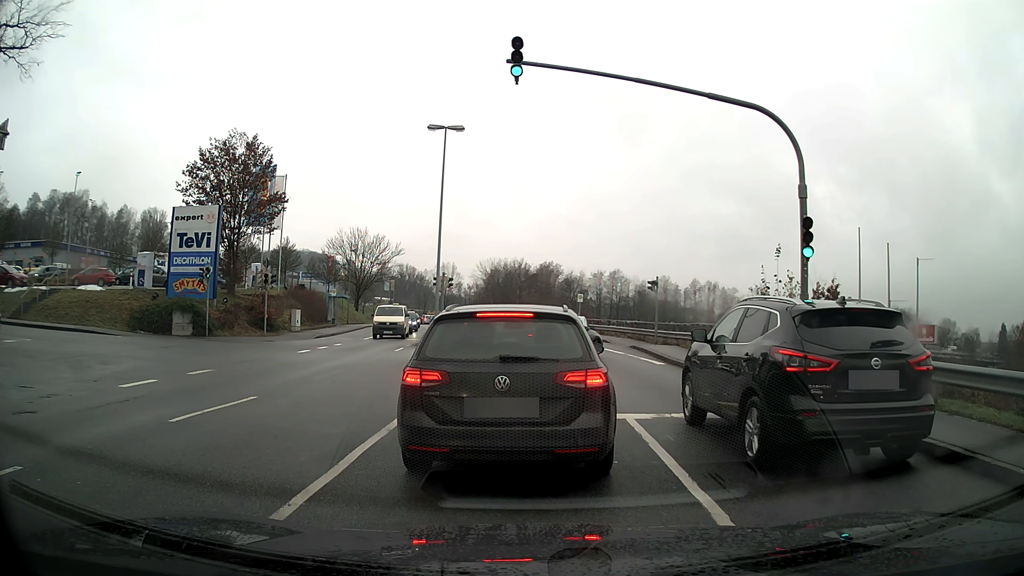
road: tertiary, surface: asphalt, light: Day
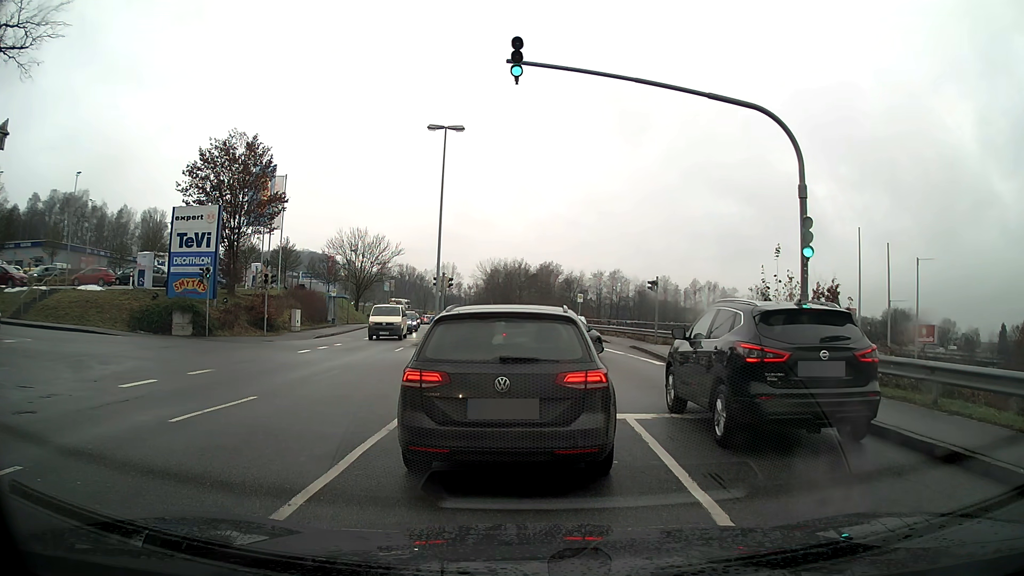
(0.0, 0.0) m; 0°
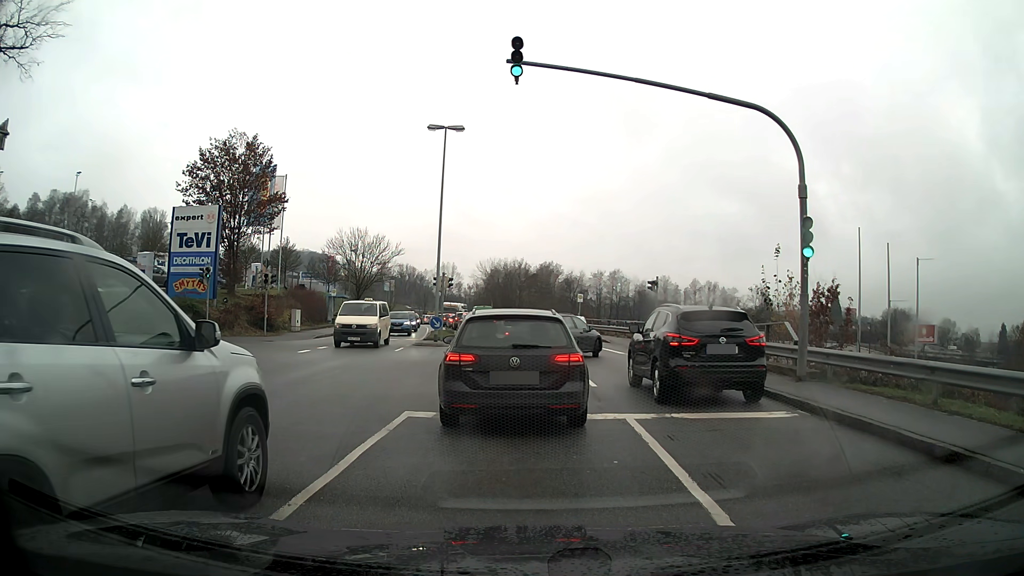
(0.0, 0.0) m; 0°
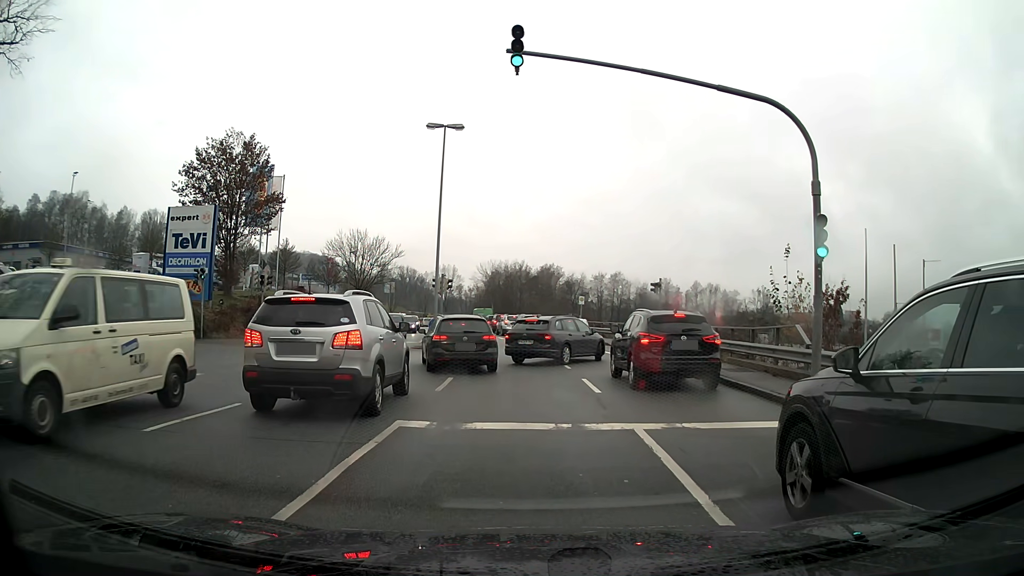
(0.0, +0.7) m; 0°
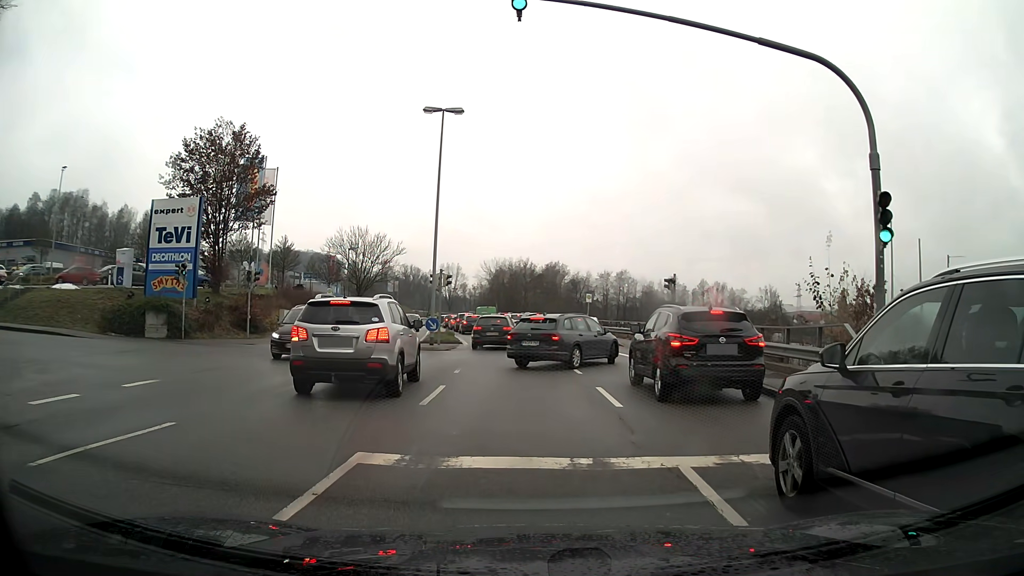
(0.0, +2.4) m; 0°
